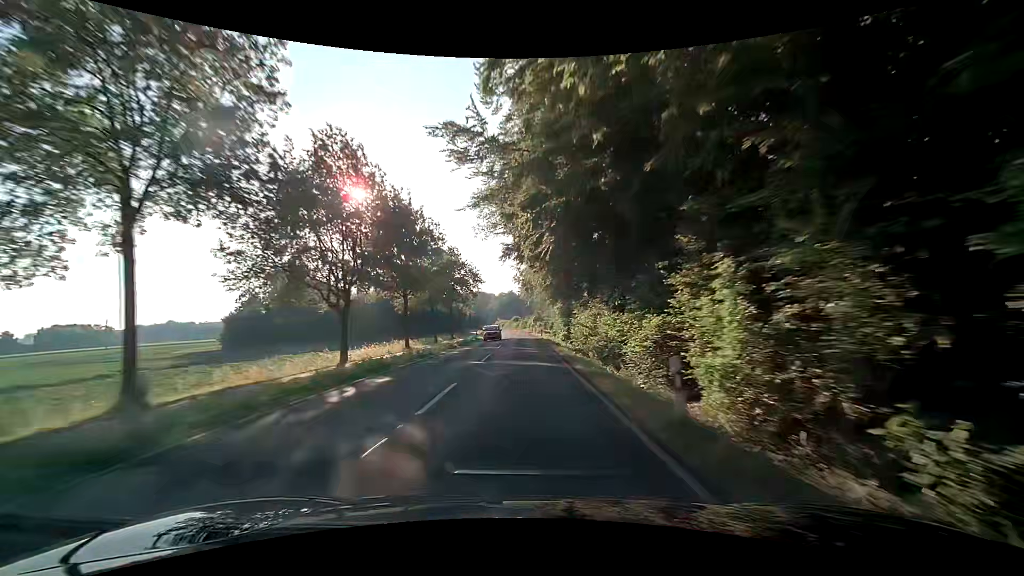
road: secondary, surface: asphalt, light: Day
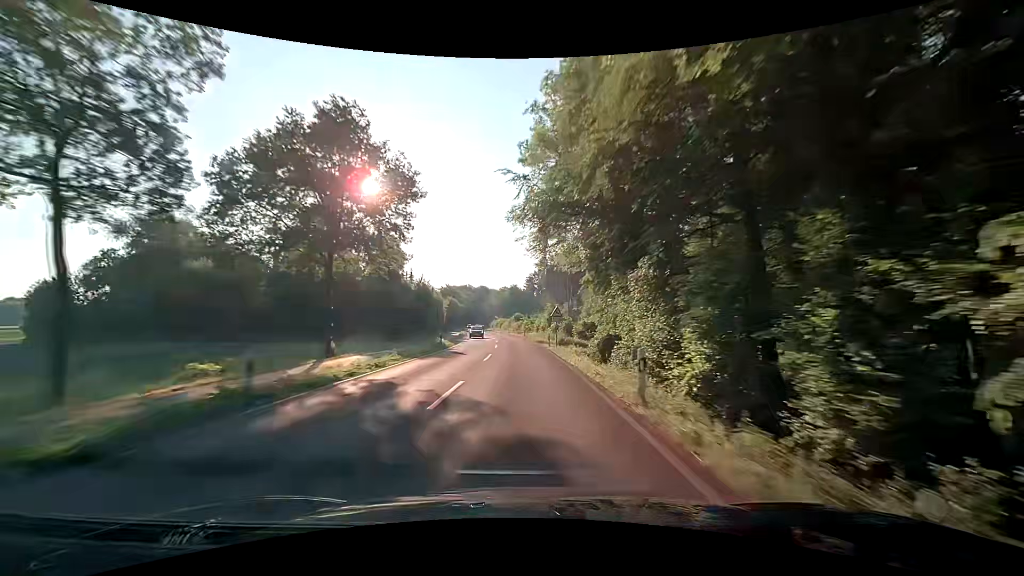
(-0.2, +47.4) m; -1°
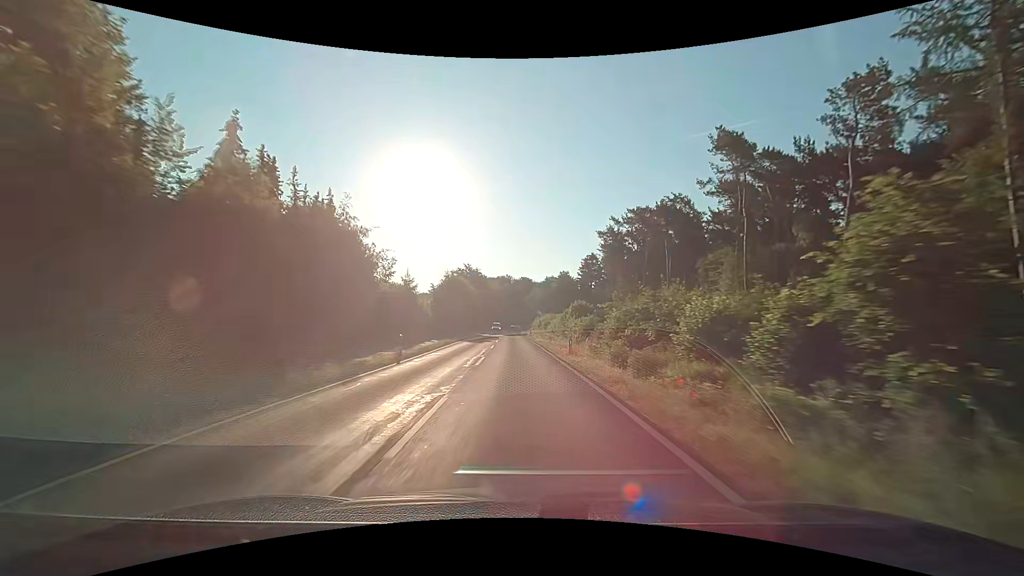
(-2.3, +63.1) m; -5°
